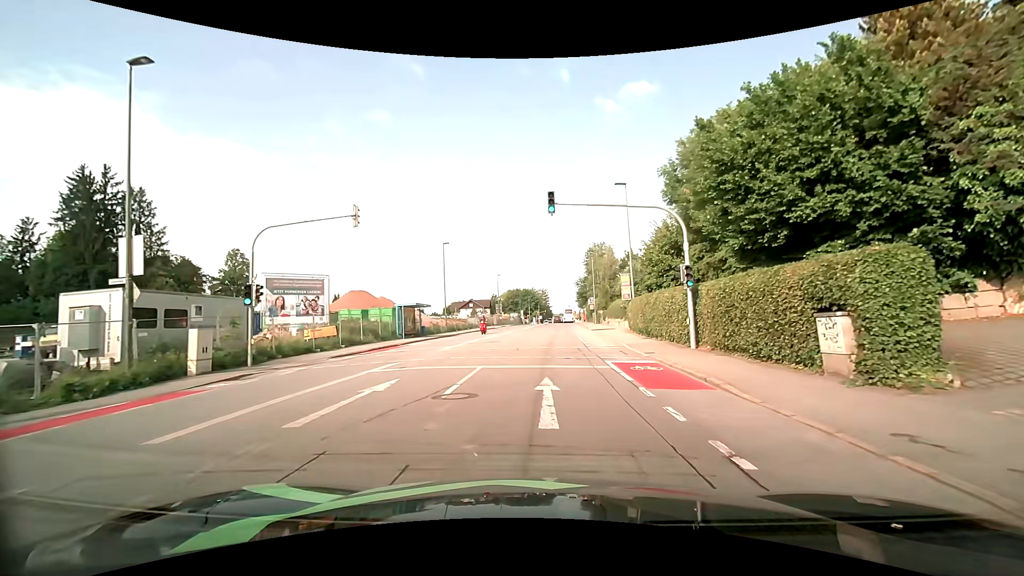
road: tertiary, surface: asphalt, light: Day
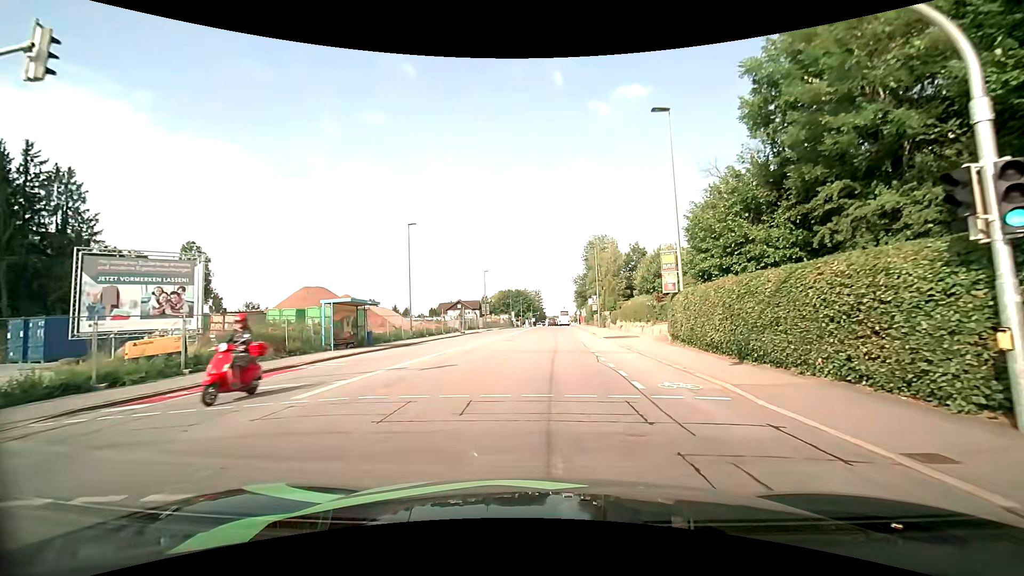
(+0.2, +12.9) m; +1°
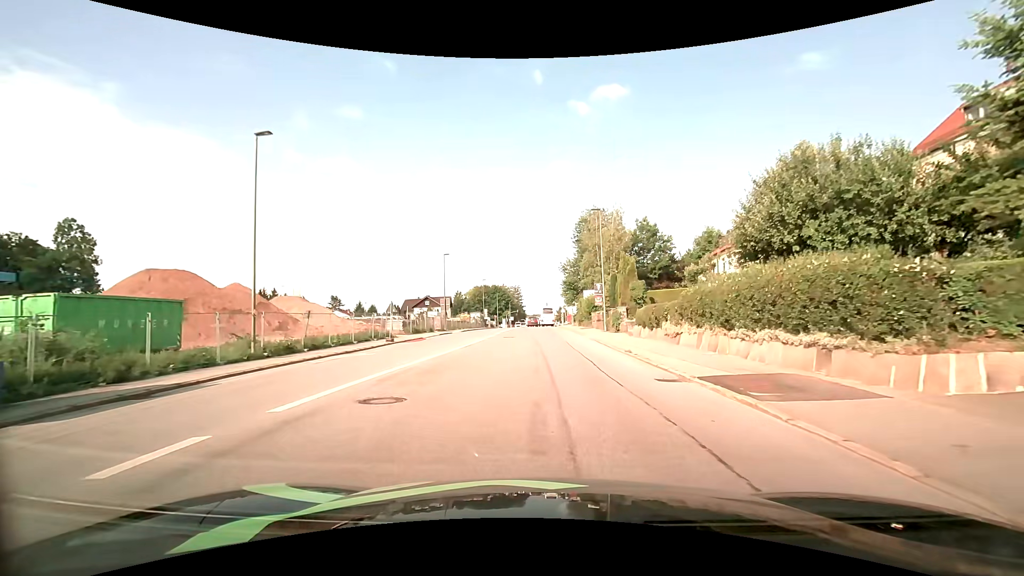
(+0.4, +21.9) m; +2°
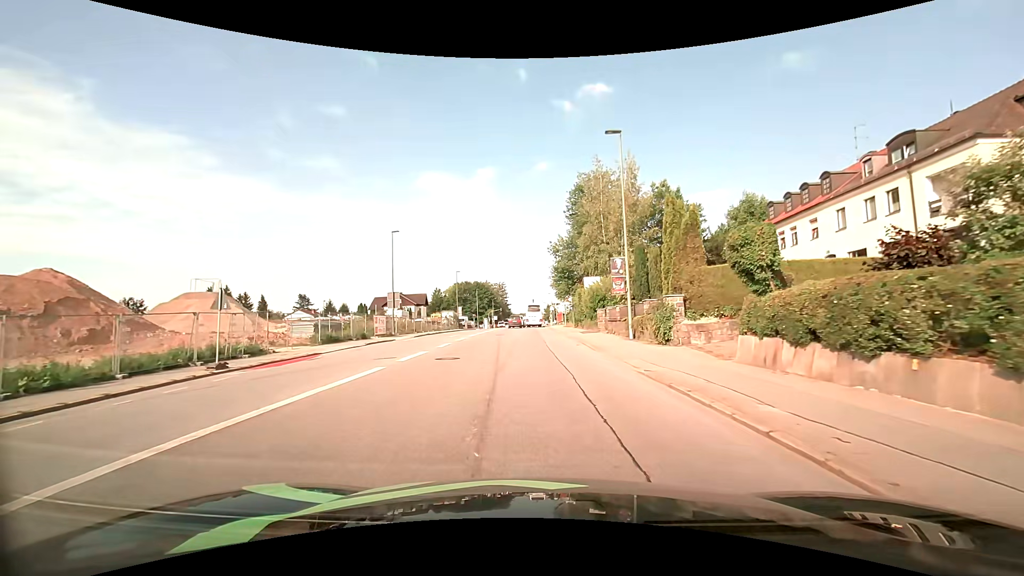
(+0.6, +17.6) m; +2°
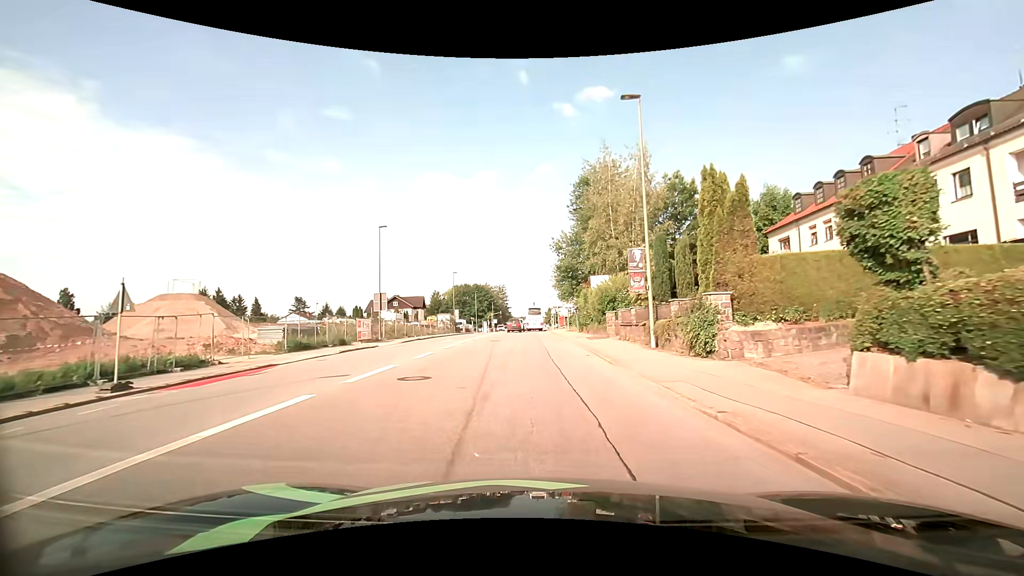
(0.0, +4.4) m; -1°
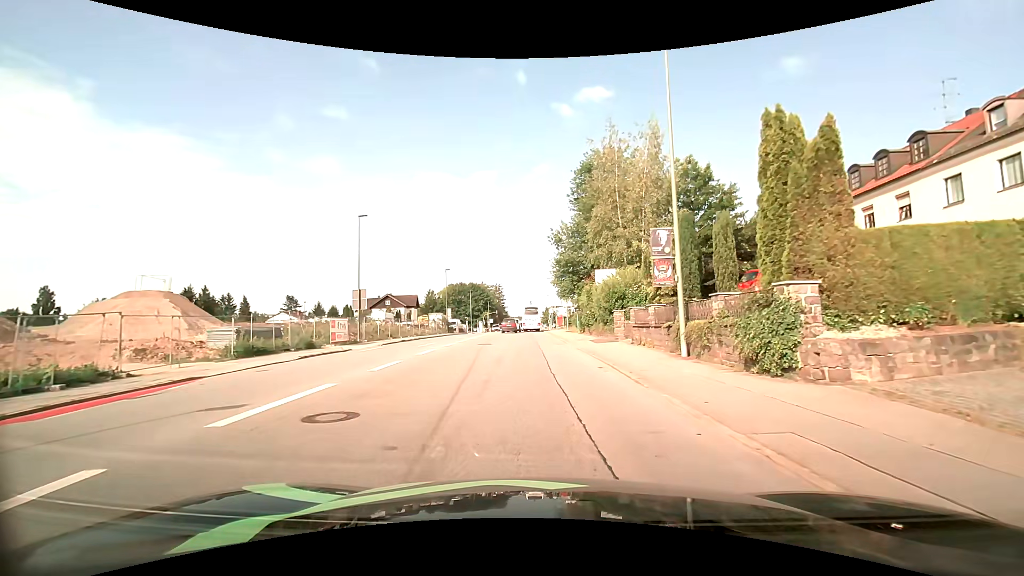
(0.0, +4.5) m; +1°
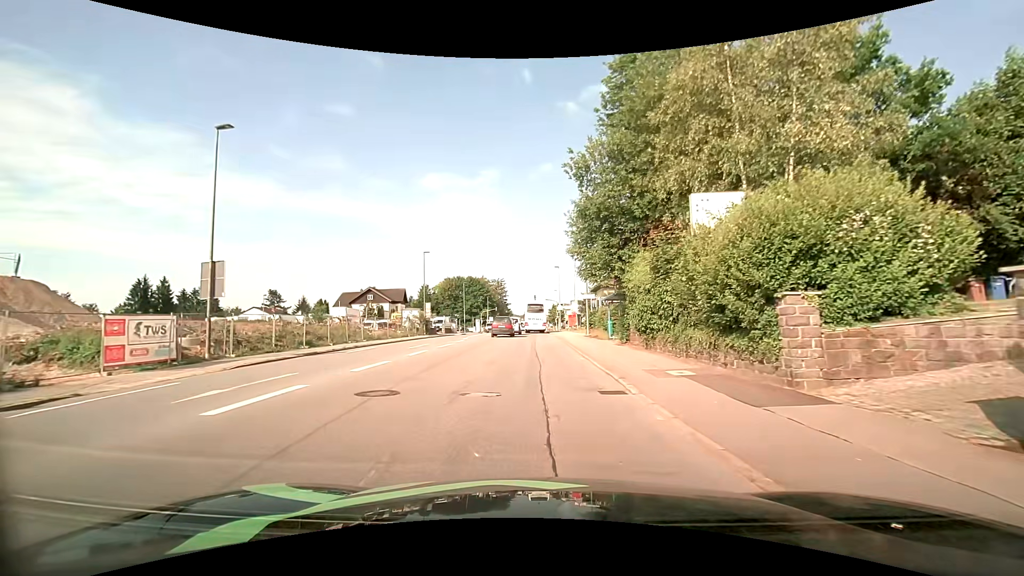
(-0.1, +18.8) m; -1°
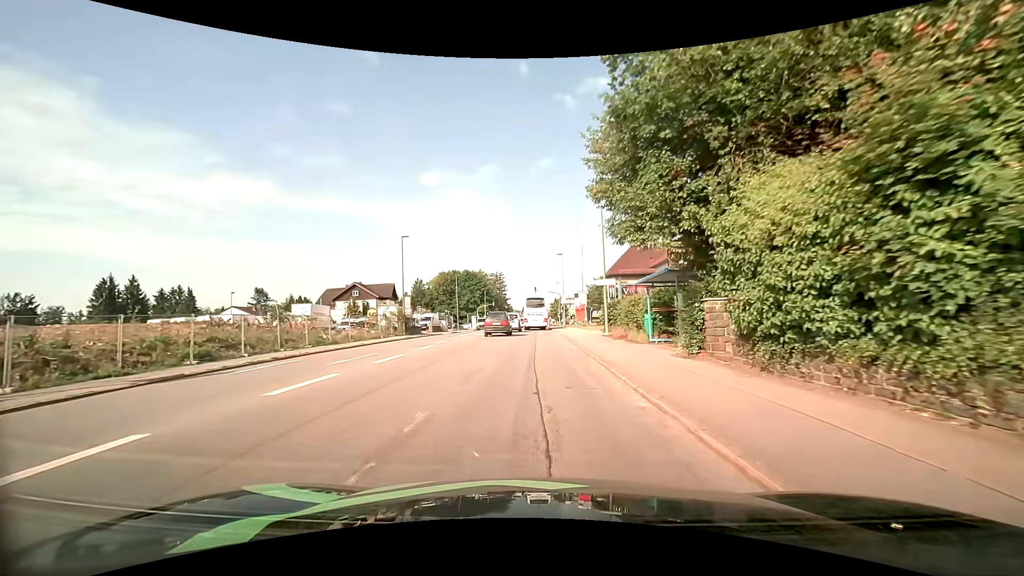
(+0.1, +10.1) m; +1°
(0, +10) (0, +20) (0, +30) (0, +40) (0, +50) (-1, +60) (-1, +70) (-1, +80) (-1, +90) (-1, +100) m
